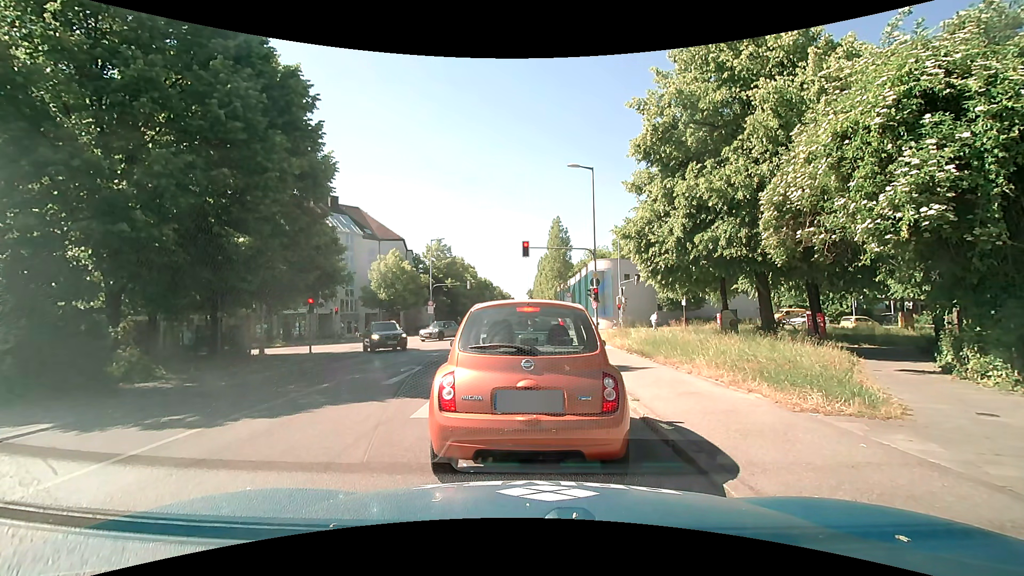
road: secondary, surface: asphalt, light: Day
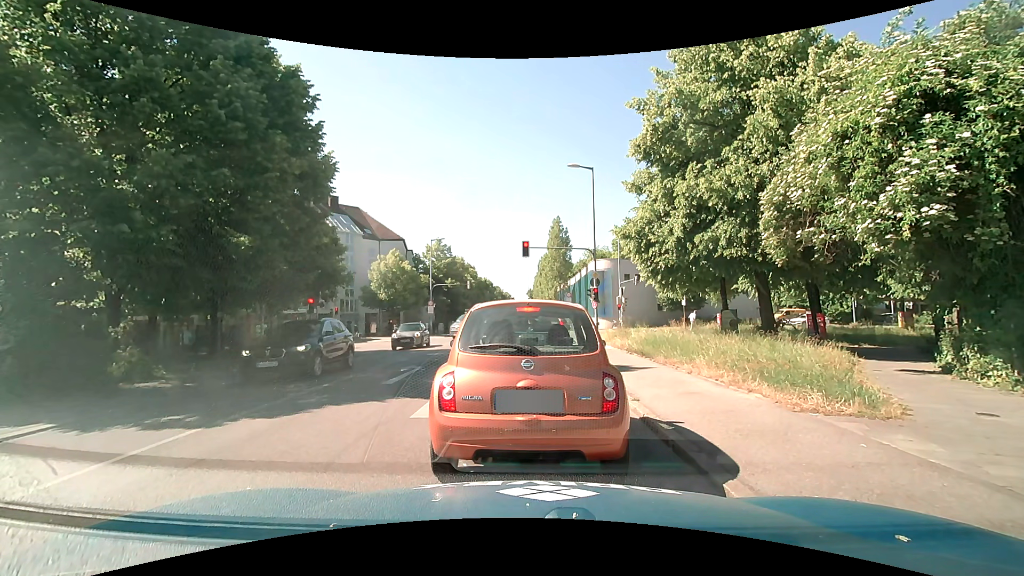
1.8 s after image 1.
(0.0, 0.0) m; 0°
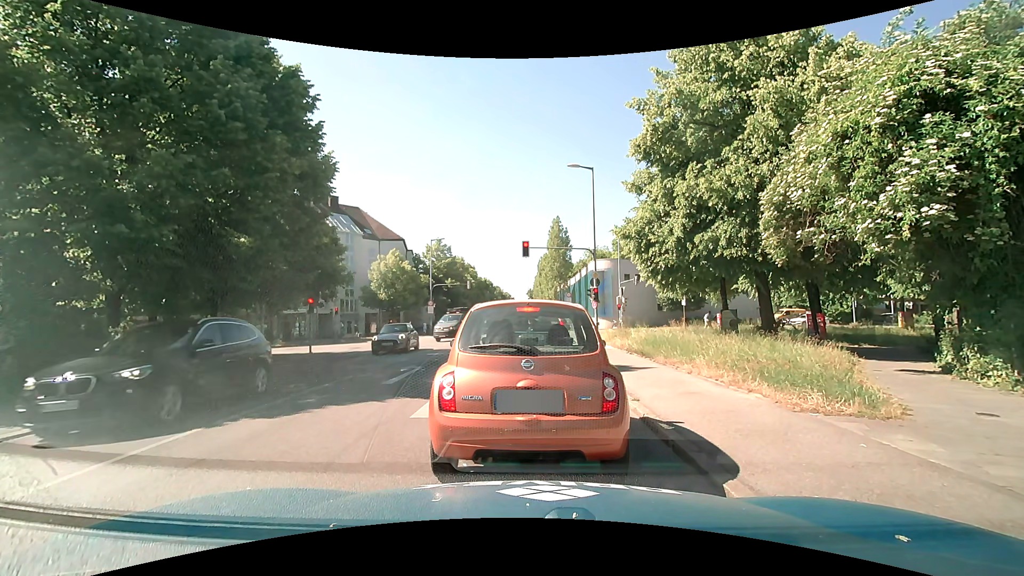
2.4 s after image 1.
(0.0, 0.0) m; 0°
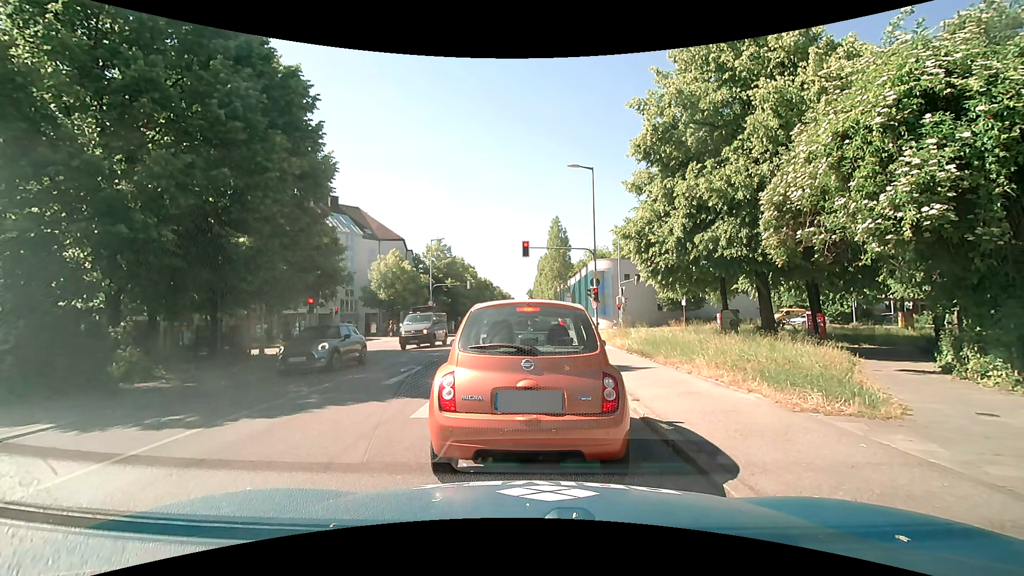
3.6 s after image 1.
(0.0, 0.0) m; 0°
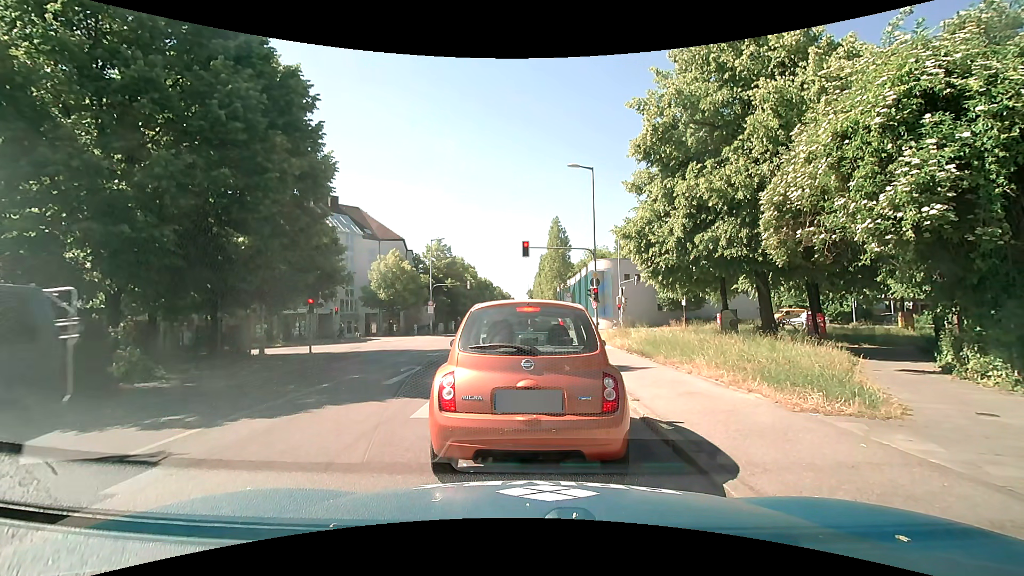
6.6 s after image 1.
(0.0, 0.0) m; 0°
(0, +10) (0, +20) (+1, +30) (+1, +40) (+1, +50) (+1, +60) (+1, +70) (+1, +80) (+1, +90) (+1, +100) m
